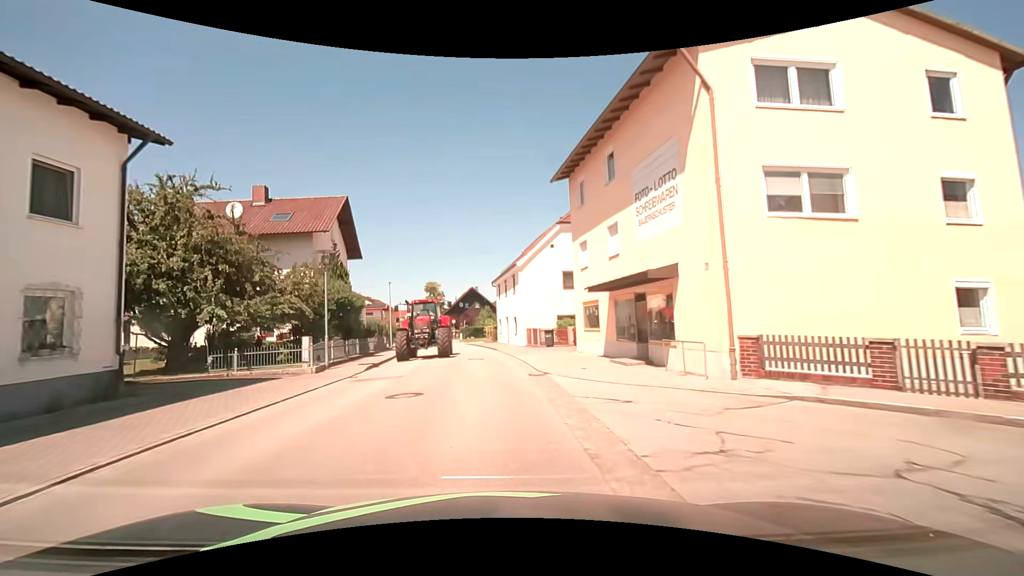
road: secondary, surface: asphalt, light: Day
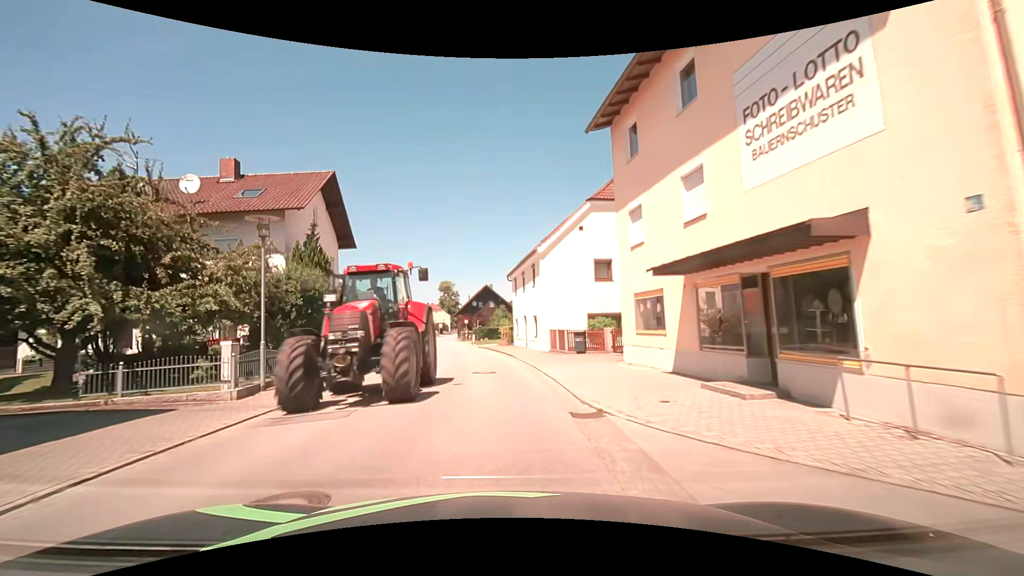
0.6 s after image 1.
(-0.1, +6.2) m; -2°
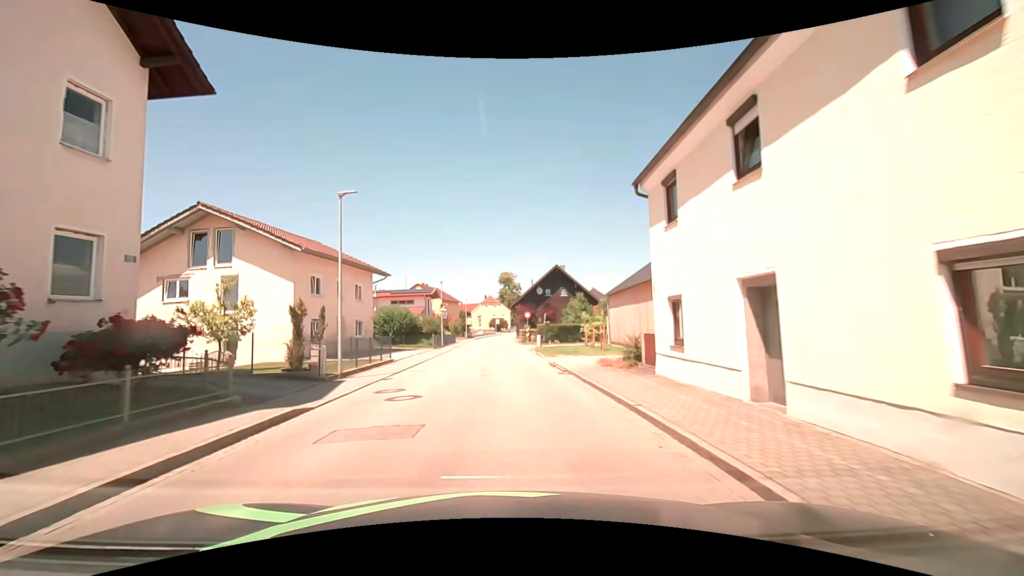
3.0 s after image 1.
(-1.7, +24.5) m; -8°
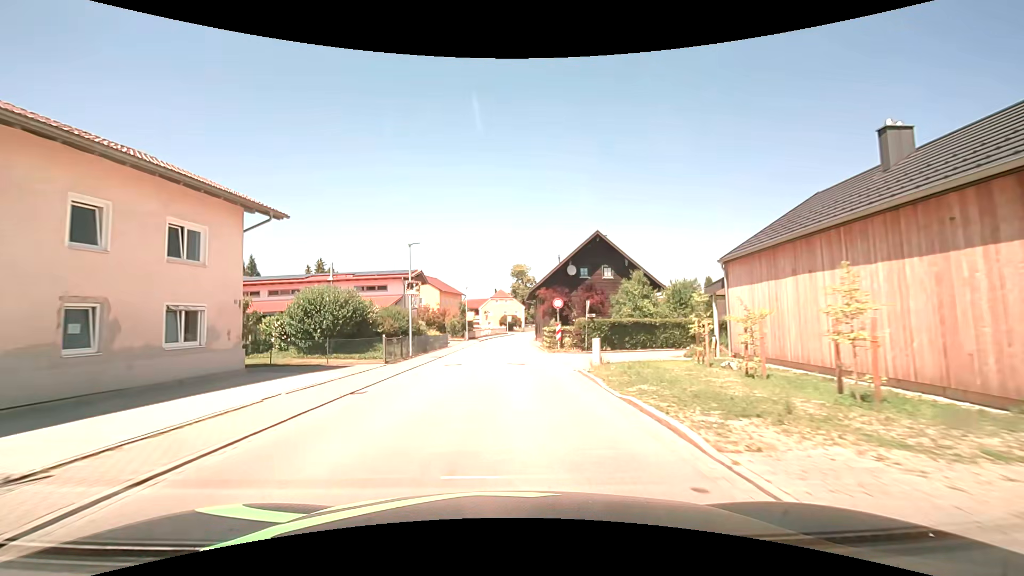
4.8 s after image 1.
(0.0, +20.3) m; -1°
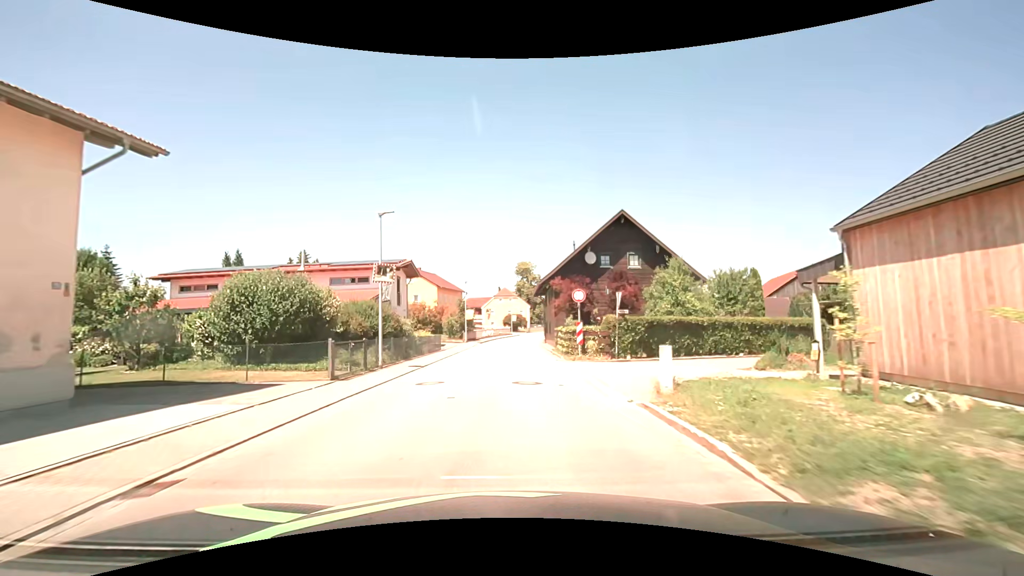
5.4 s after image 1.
(0.0, +7.2) m; -1°
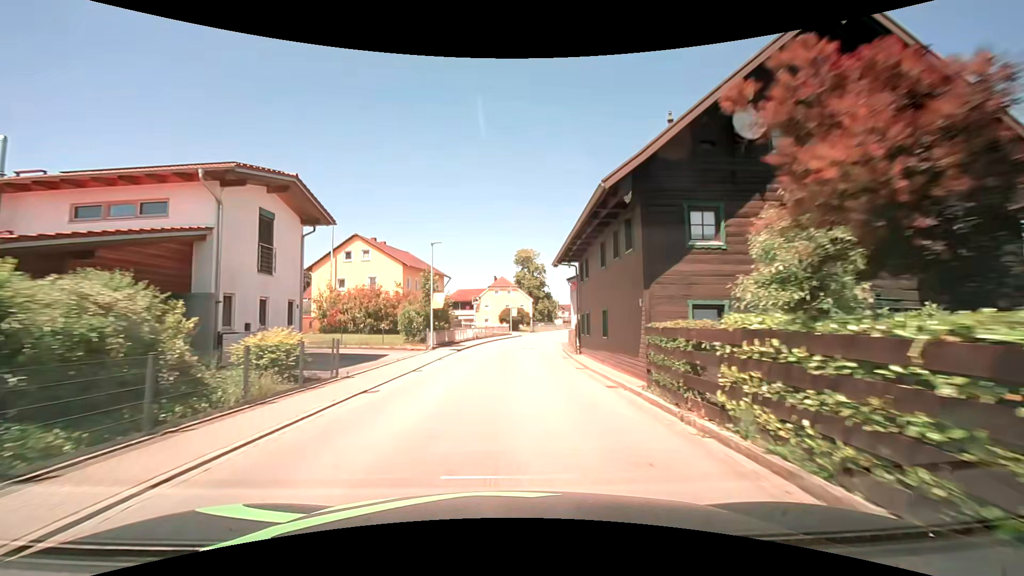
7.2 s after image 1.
(0.0, +22.1) m; 0°
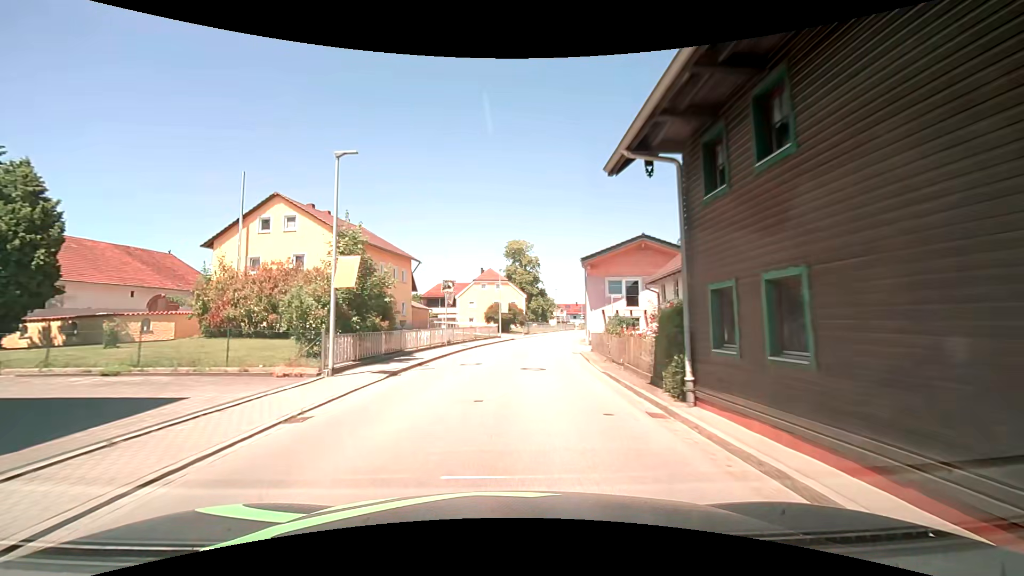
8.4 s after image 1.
(0.0, +14.9) m; +1°
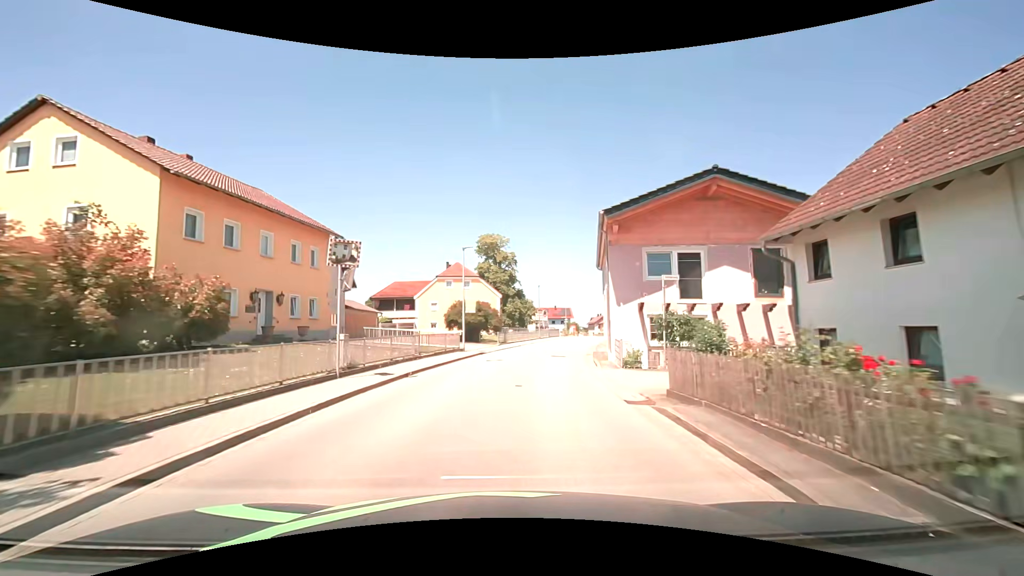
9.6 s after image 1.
(+0.5, +15.0) m; +3°
(0, +10) (+1, +20) (+3, +30) (+4, +40) (+6, +49) (+9, +59) (+11, +69) (+14, +79) (+16, +88) (+19, +98) m
